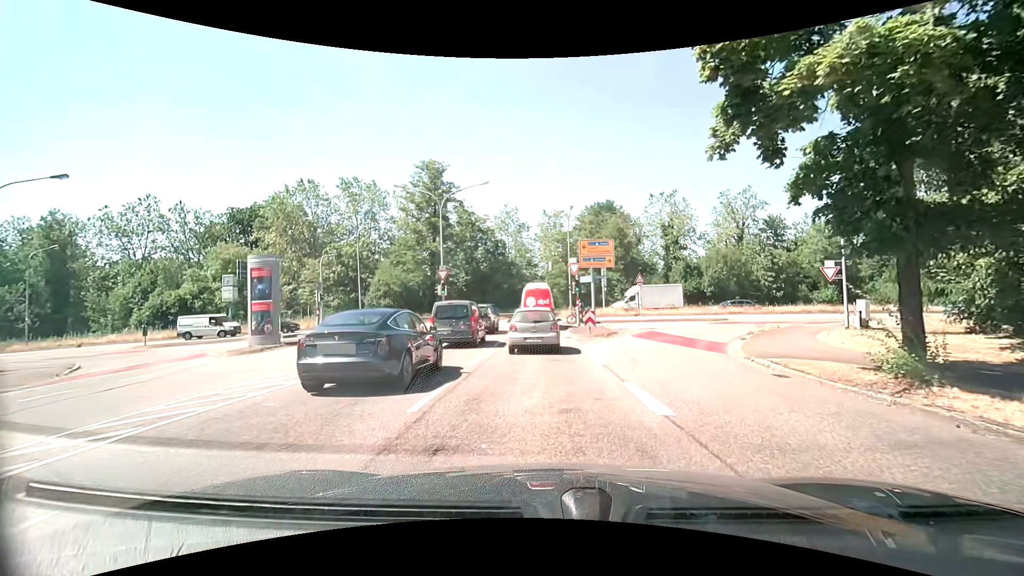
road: unclassified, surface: asphalt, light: Day
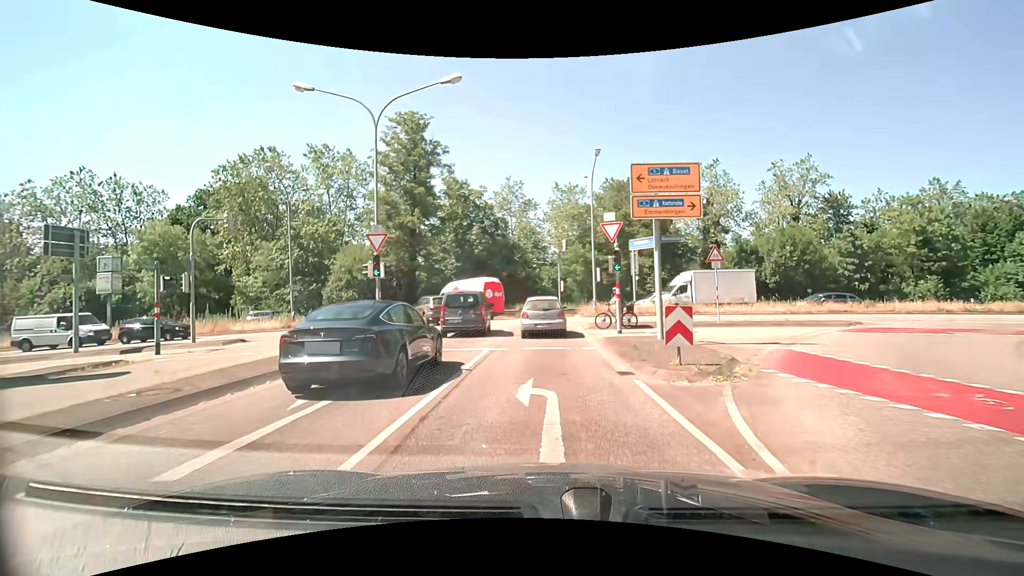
(-0.1, +14.9) m; -1°
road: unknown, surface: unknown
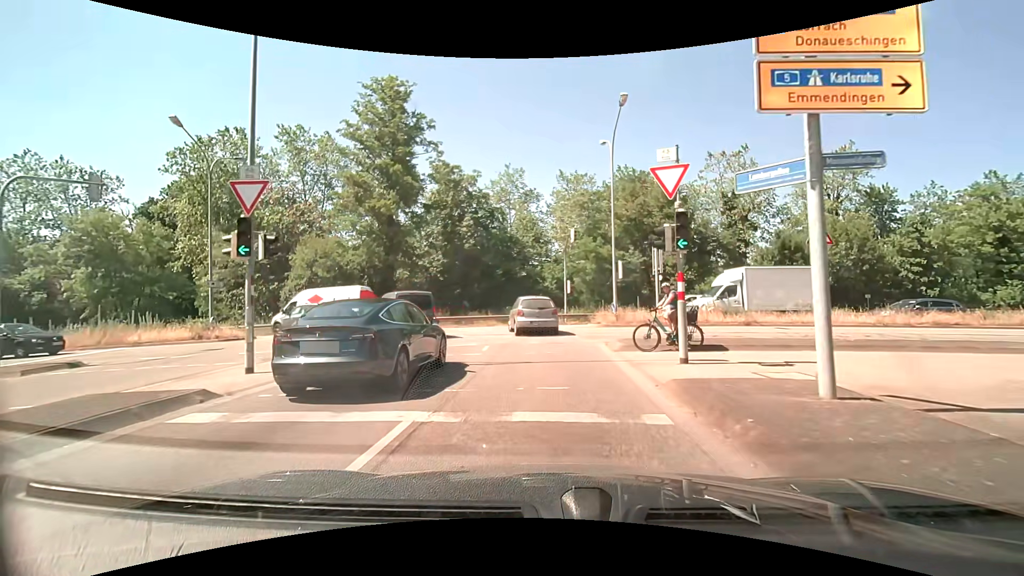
(0.0, +8.3) m; 0°
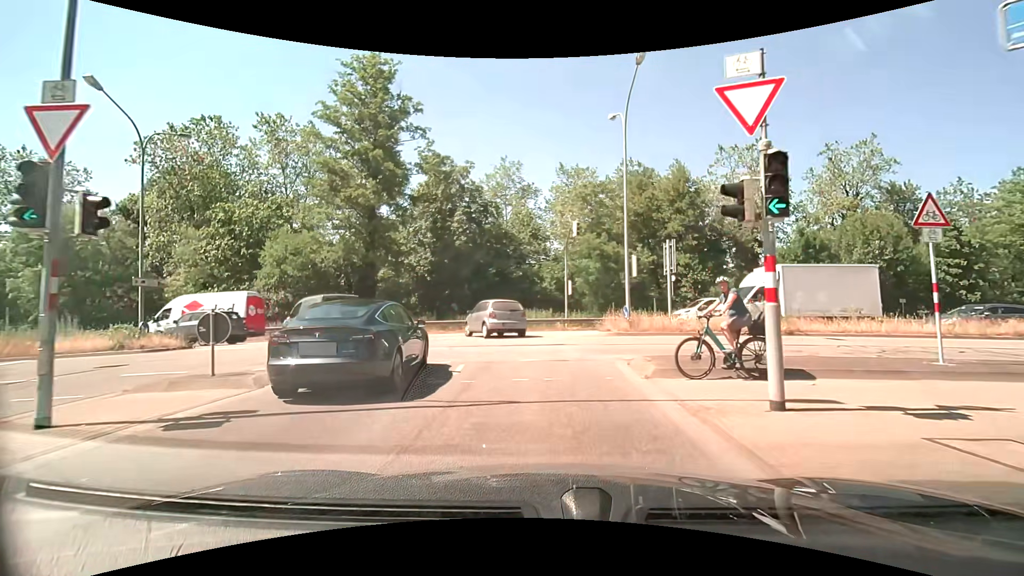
(0.0, +4.2) m; 0°
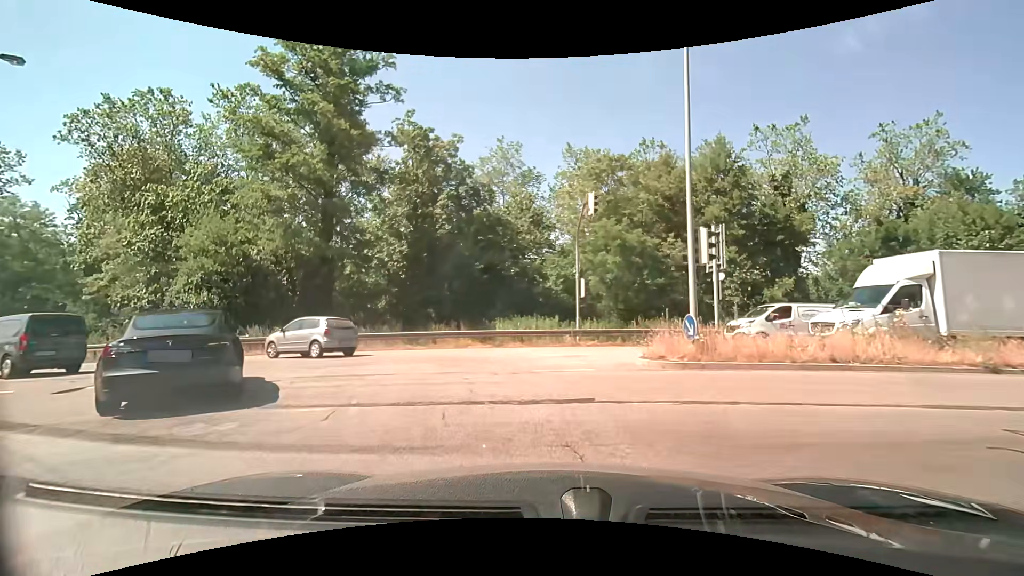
(0.0, +8.4) m; -1°
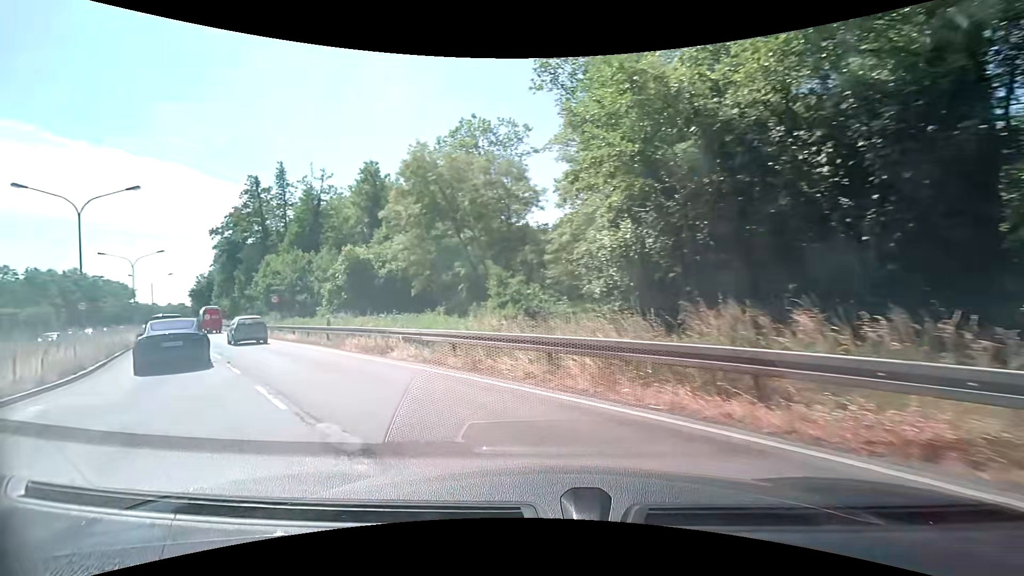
(-7.9, +17.7) m; -58°
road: unclassified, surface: asphalt
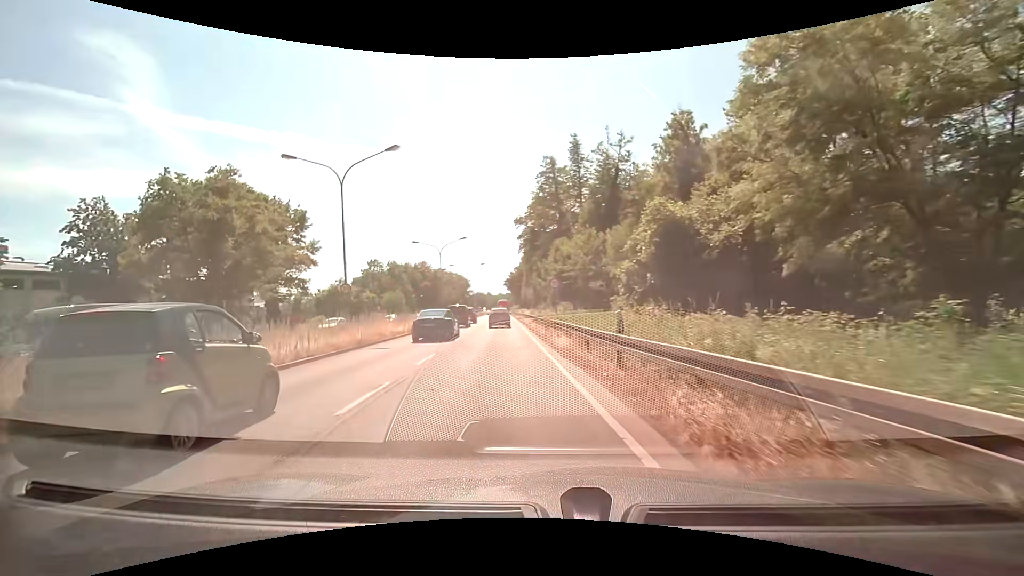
(-4.3, +13.3) m; -33°
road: primary
(0, +10) (-1, +20) (-2, +30) (-3, +40) (-3, +50) (-4, +60) (-5, +70) (-6, +80) (-6, +90) (-7, +100) m
